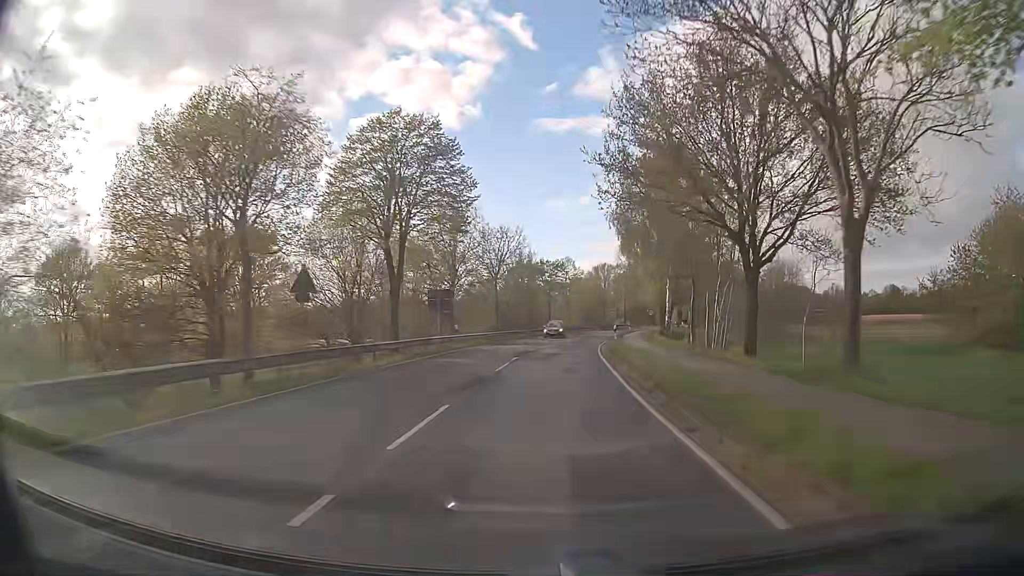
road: tertiary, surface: asphalt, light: Day
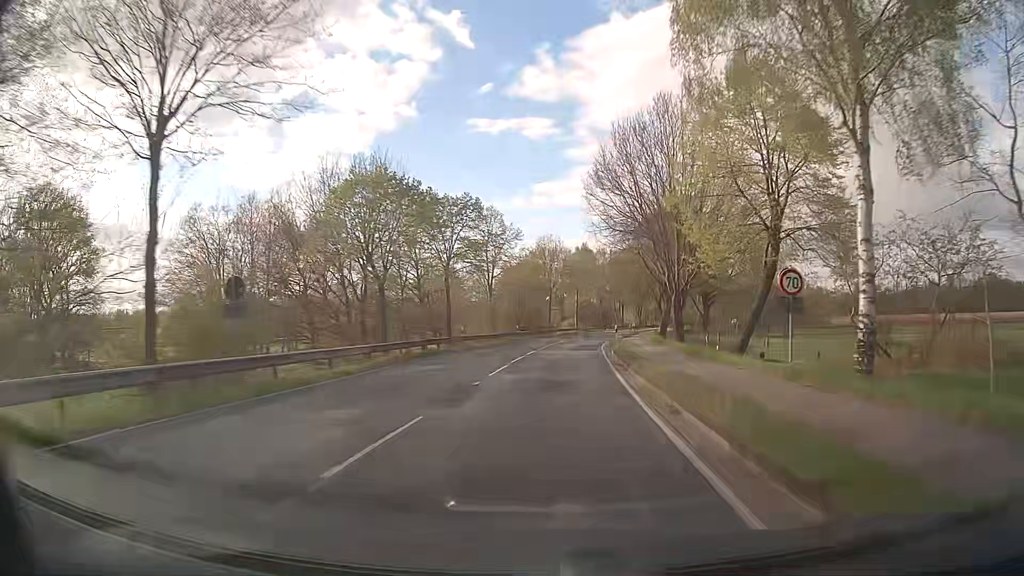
(+2.2, +43.5) m; +5°
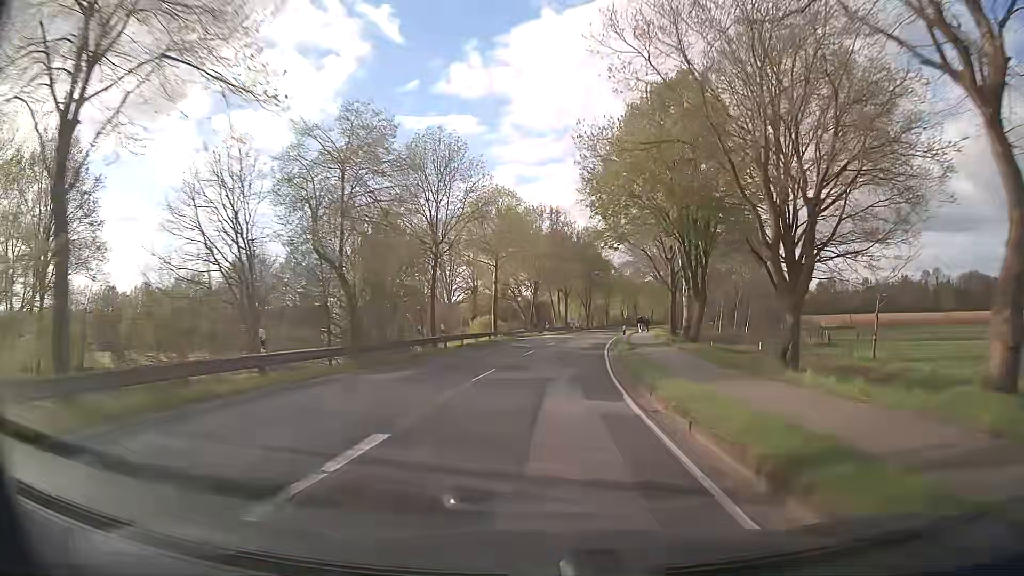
(+2.6, +44.6) m; +6°
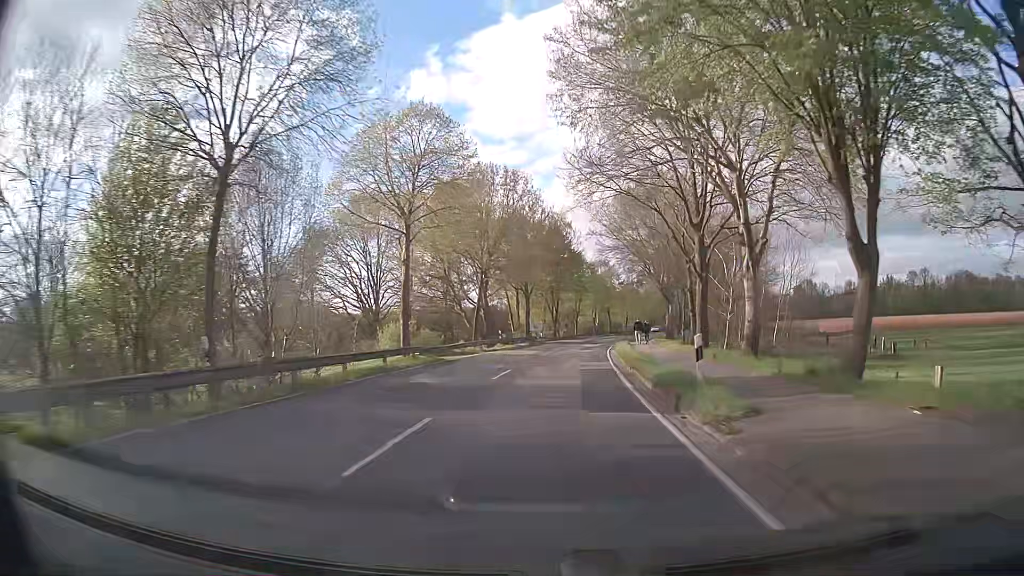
(+0.7, +21.9) m; +3°
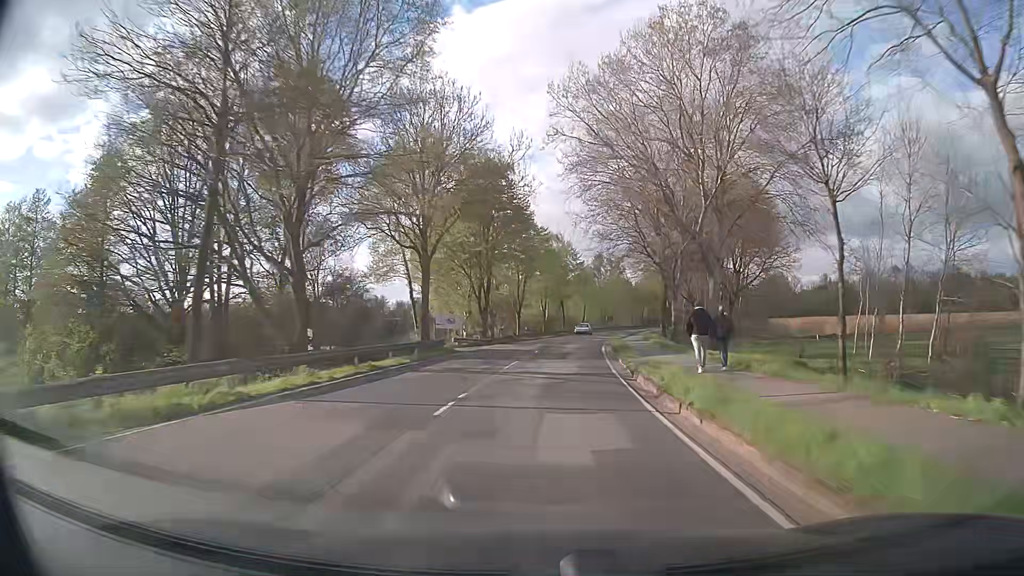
(+1.7, +32.3) m; +5°
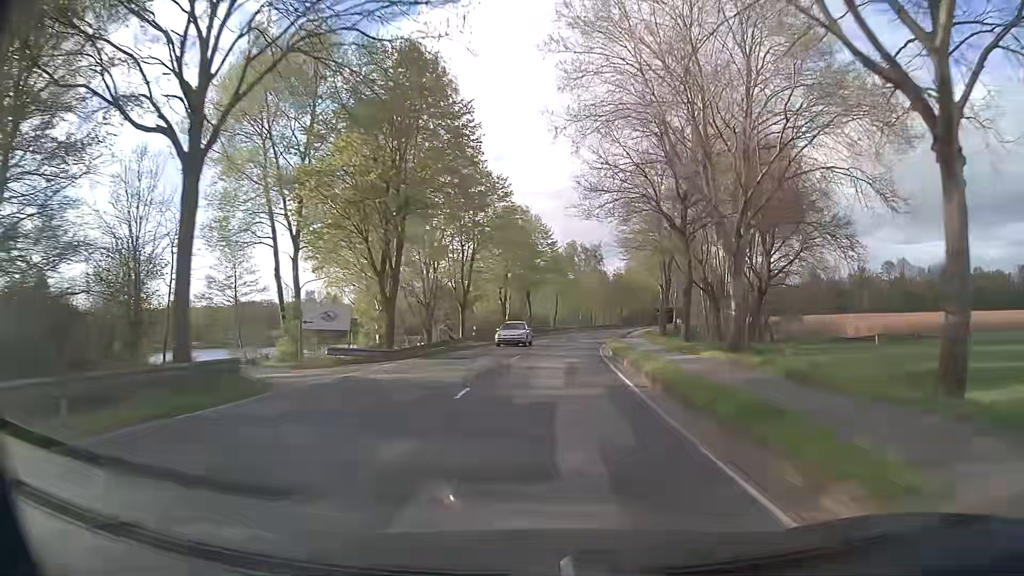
(+0.7, +21.5) m; +3°
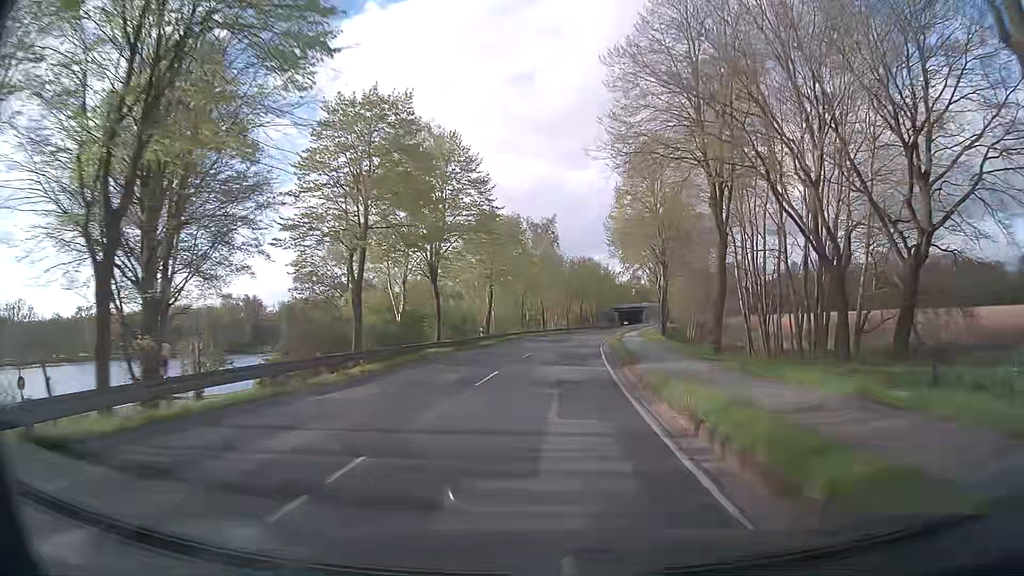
(+1.3, +32.2) m; +5°
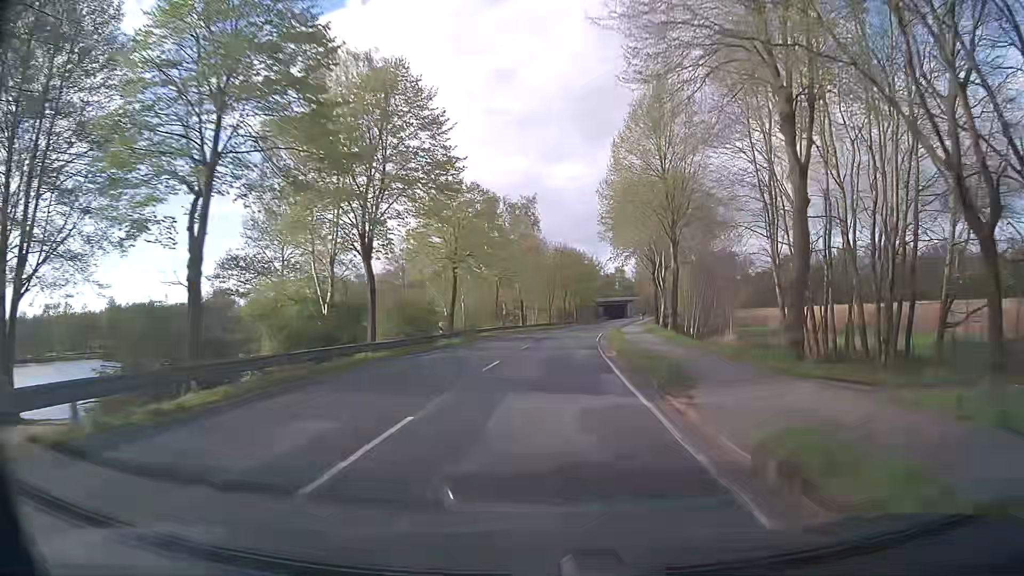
(+0.1, +10.7) m; +1°
(0, +10) (+1, +20) (+1, +30) (+2, +40) (+3, +50) (+4, +60) (+6, +70) (+8, +80) (+10, +89) (+11, +99) m
